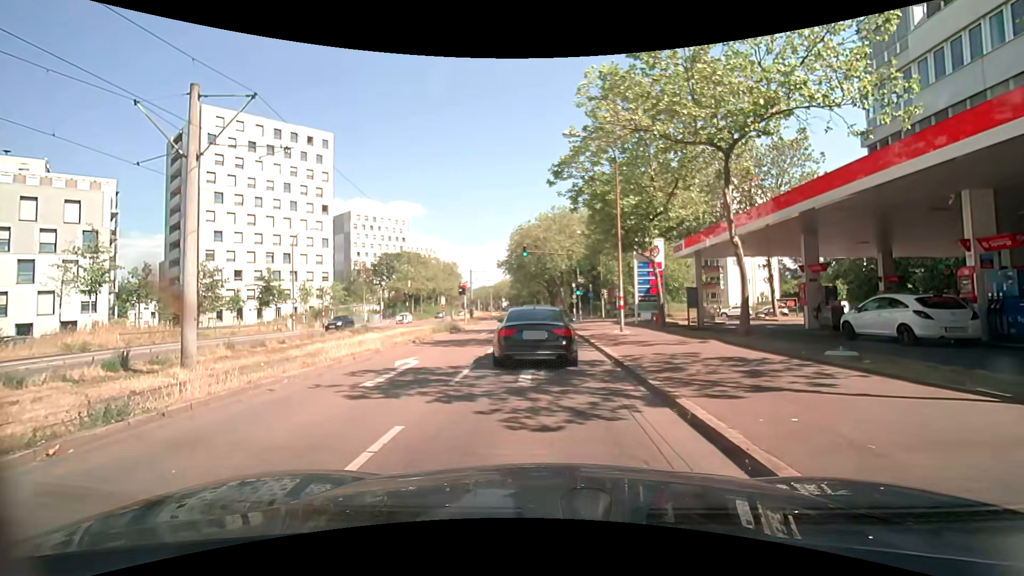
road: tertiary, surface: asphalt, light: Day
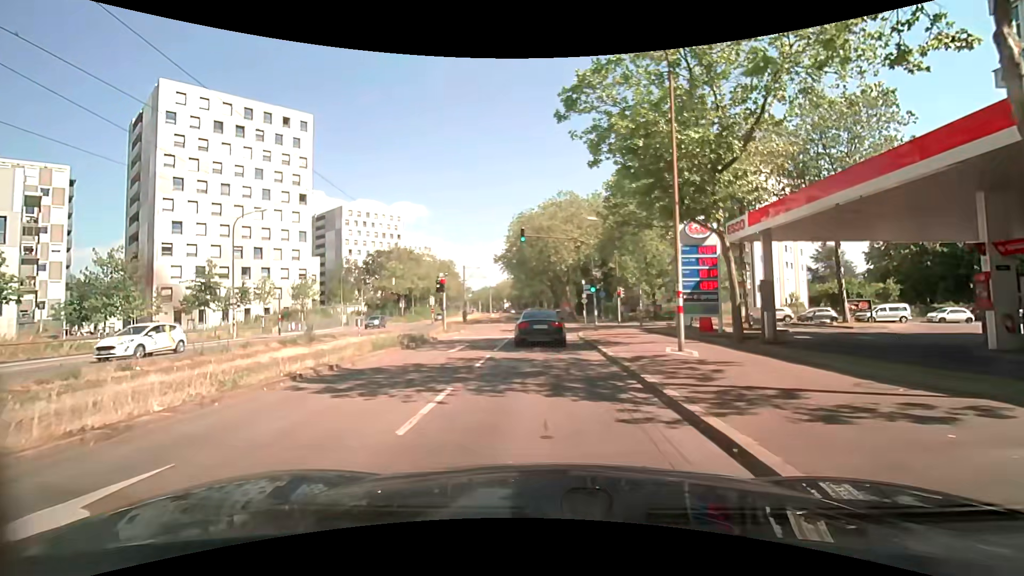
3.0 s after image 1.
(+0.2, +9.6) m; +1°
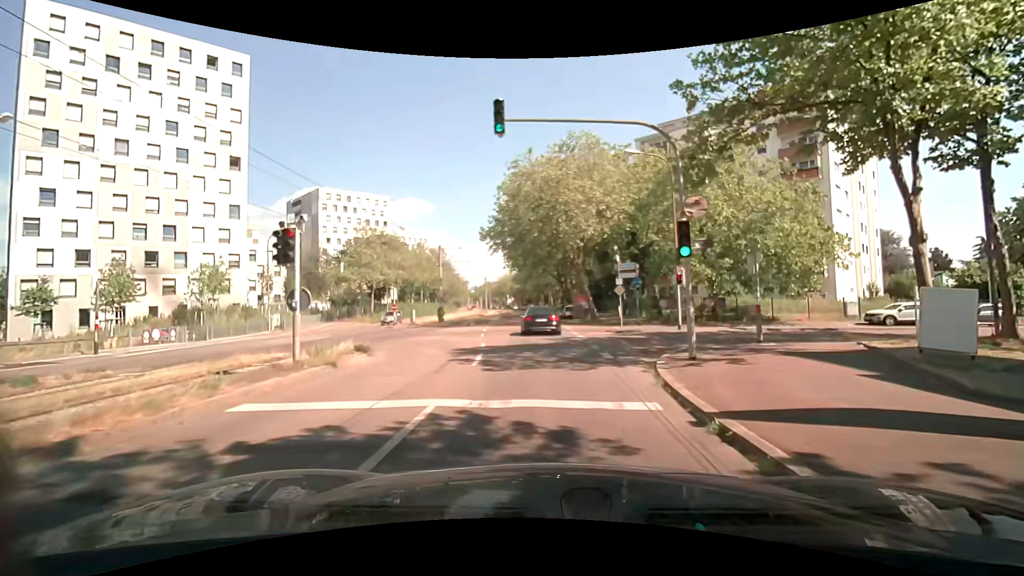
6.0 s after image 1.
(-0.1, +18.4) m; 0°
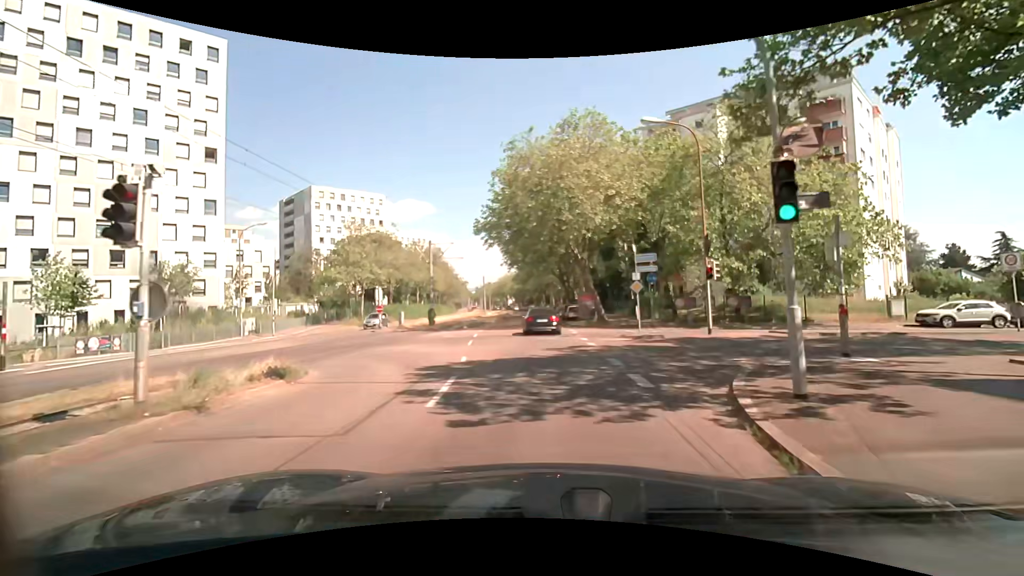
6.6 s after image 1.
(-0.1, +4.5) m; -1°
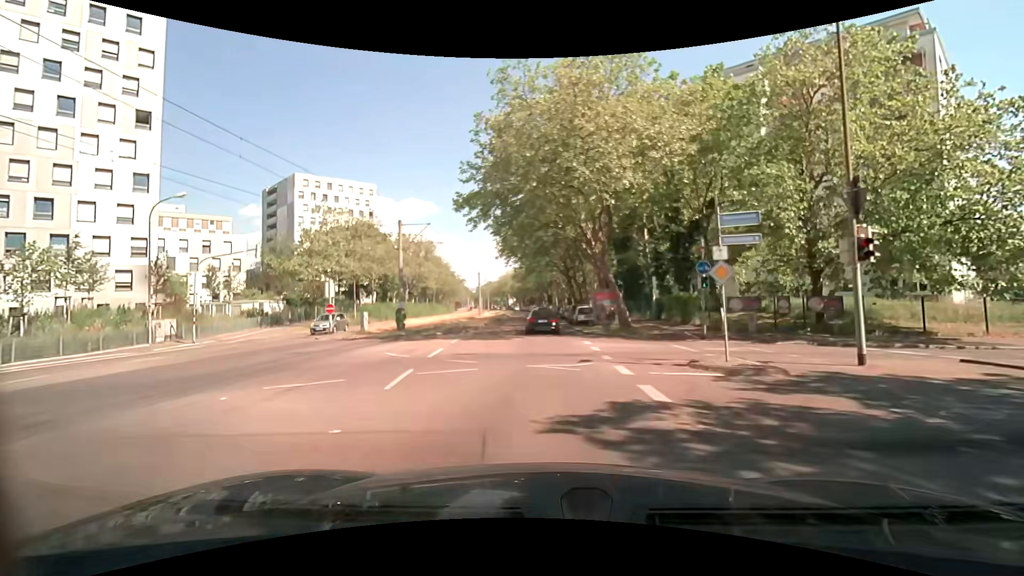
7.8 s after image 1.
(0.0, +10.1) m; 0°
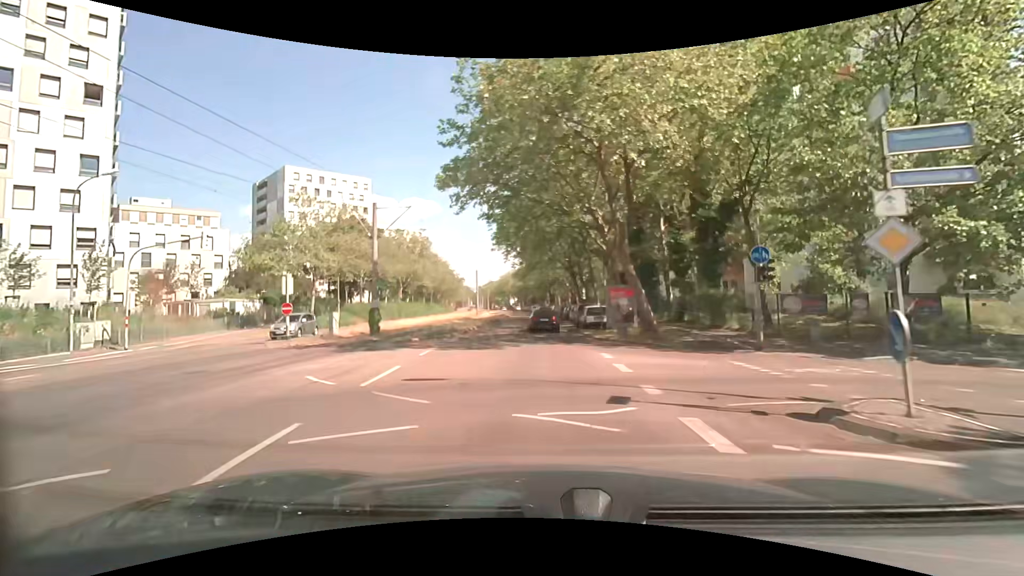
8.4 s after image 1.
(0.0, +5.6) m; -1°
